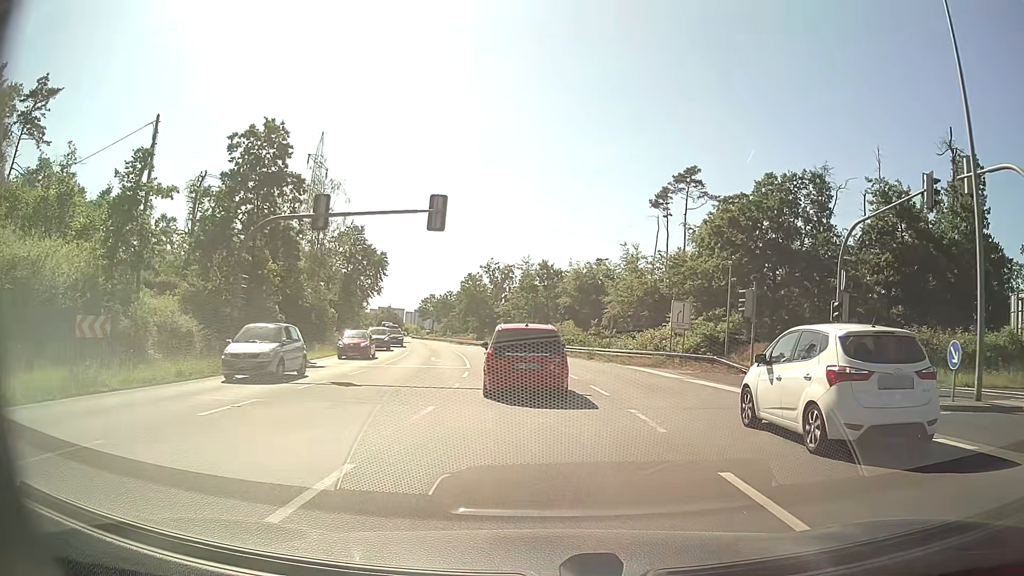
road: primary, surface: asphalt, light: Day
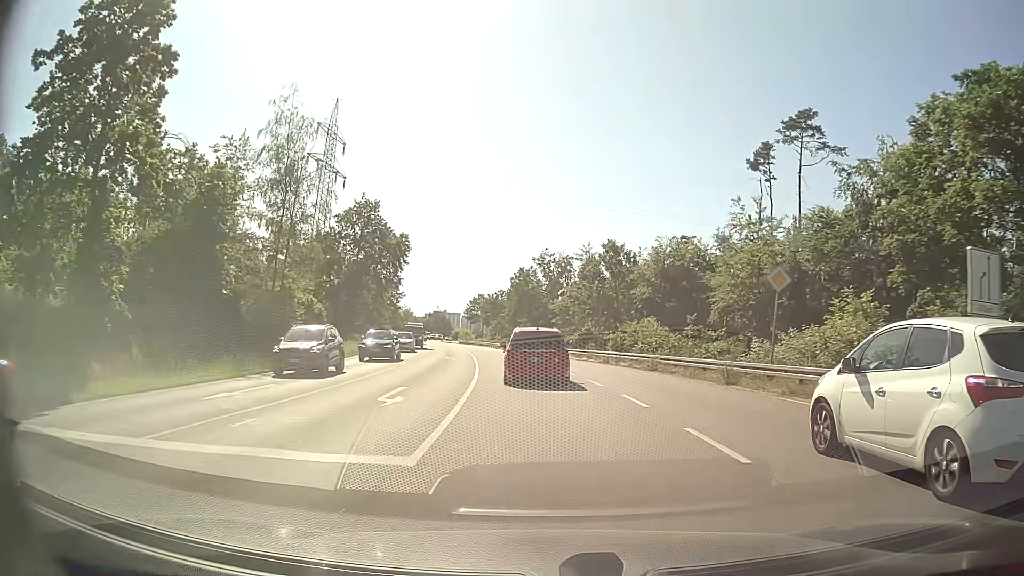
(-1.0, +21.8) m; -5°
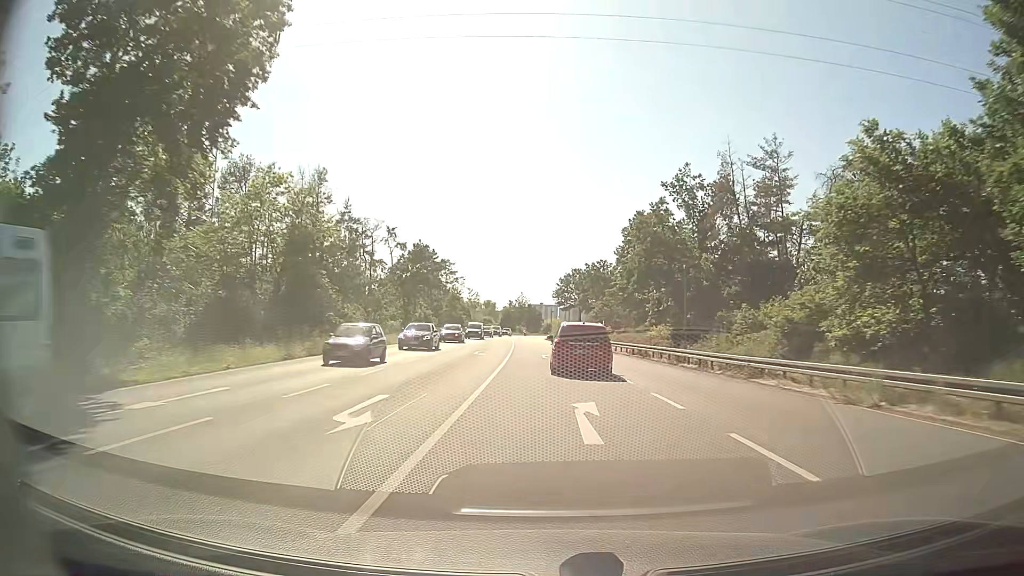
(-4.5, +56.2) m; -8°
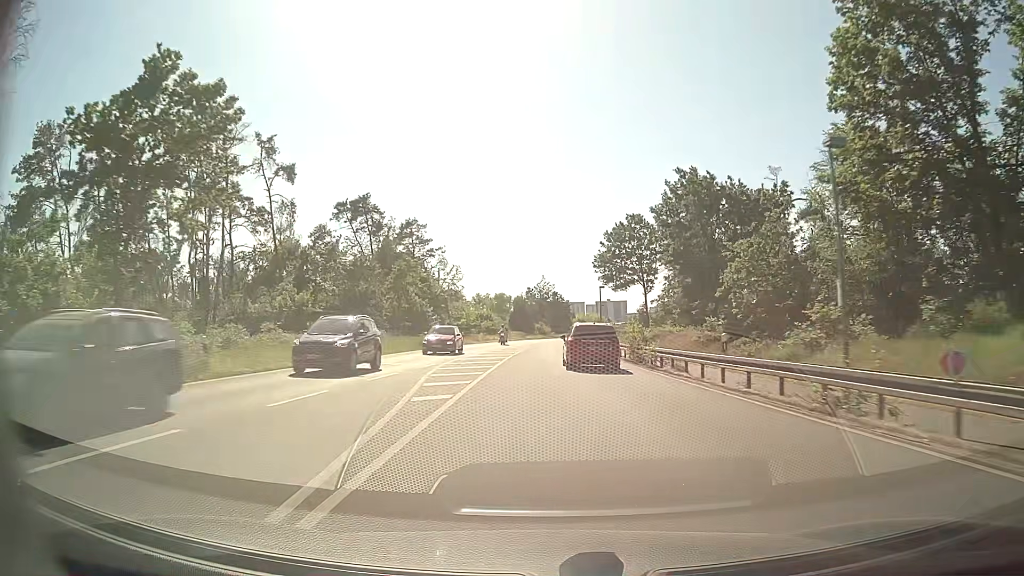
(-1.0, +61.1) m; -2°
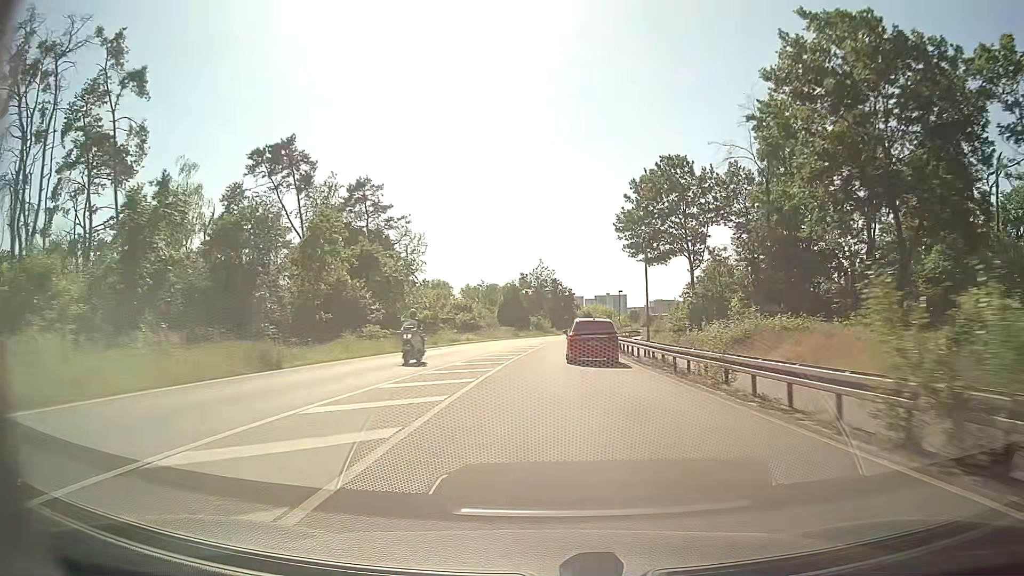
(-0.1, +24.1) m; 0°
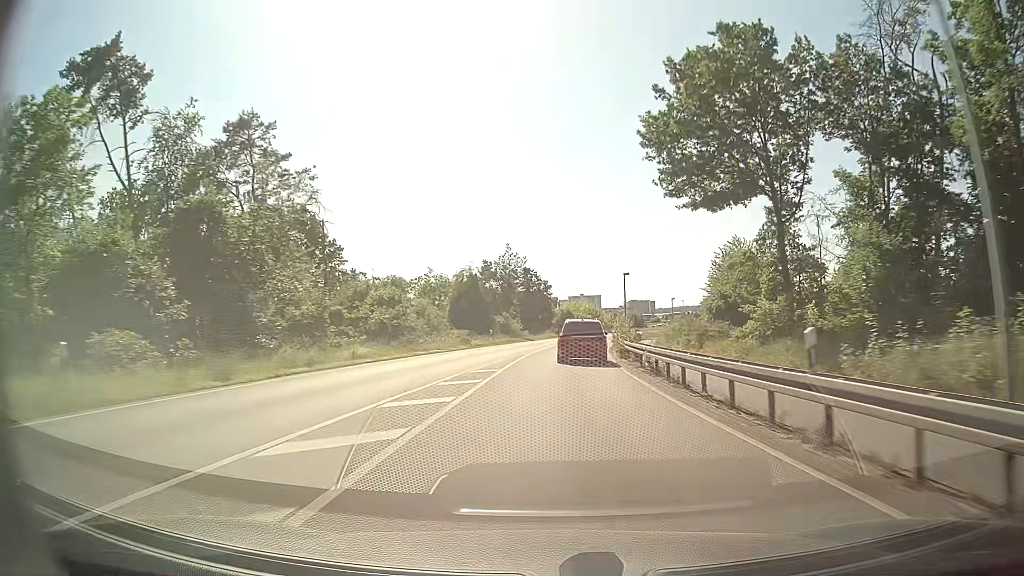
(+0.4, +23.8) m; +2°
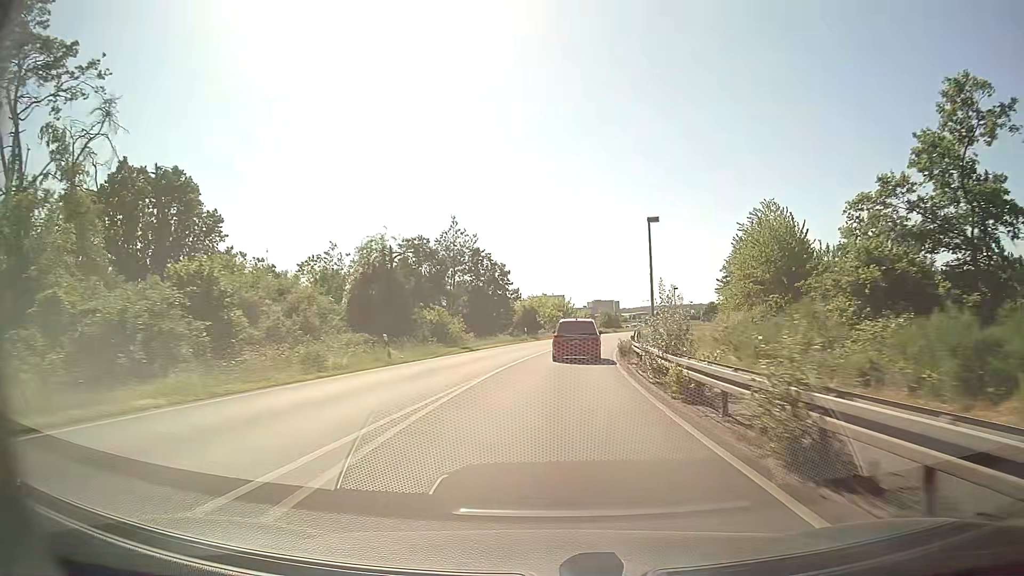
(+0.6, +23.5) m; +3°
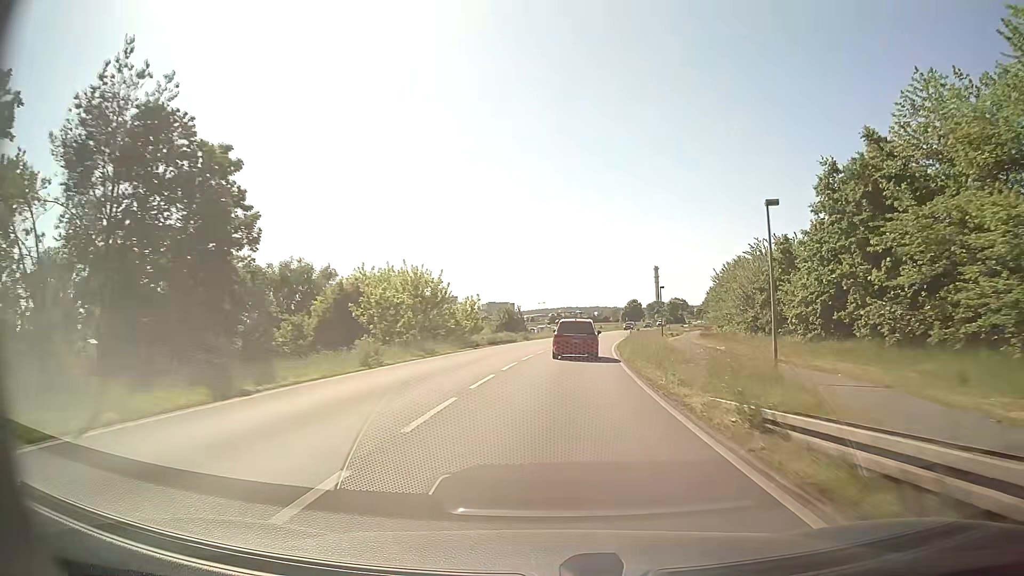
(+3.1, +46.3) m; +9°
(0, +10) (+1, +20) (+2, +30) (+3, +40) (+4, +50) (+5, +60) (+7, +70) (+9, +79) (+10, +89) (+13, +99) m
